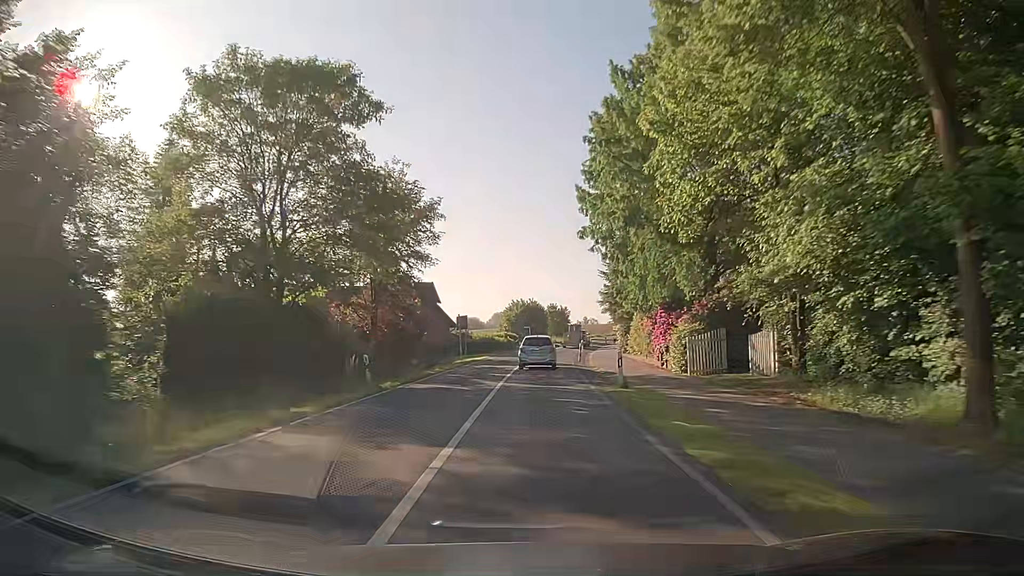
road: secondary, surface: asphalt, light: Day
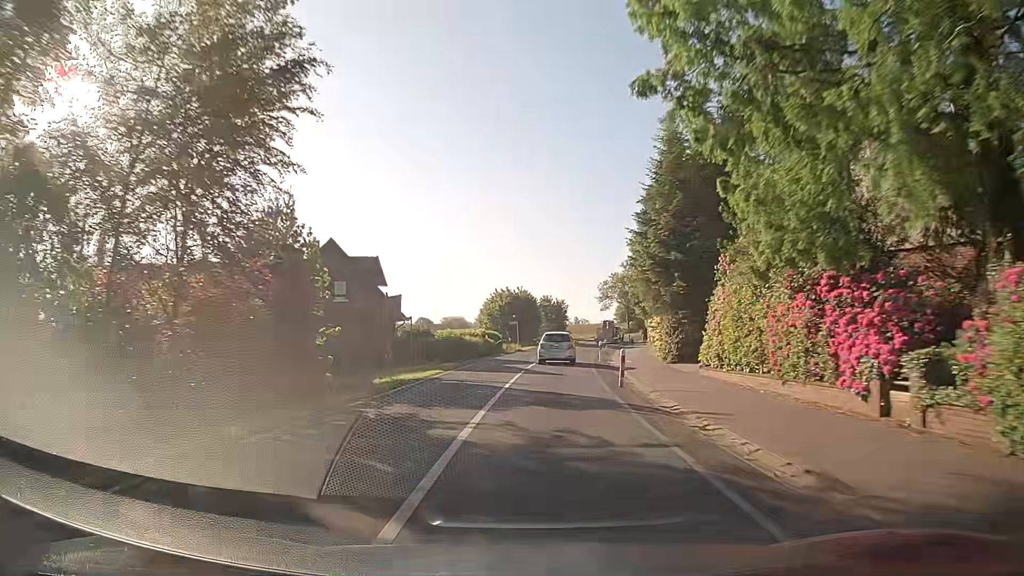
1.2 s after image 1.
(0.0, +21.1) m; +1°
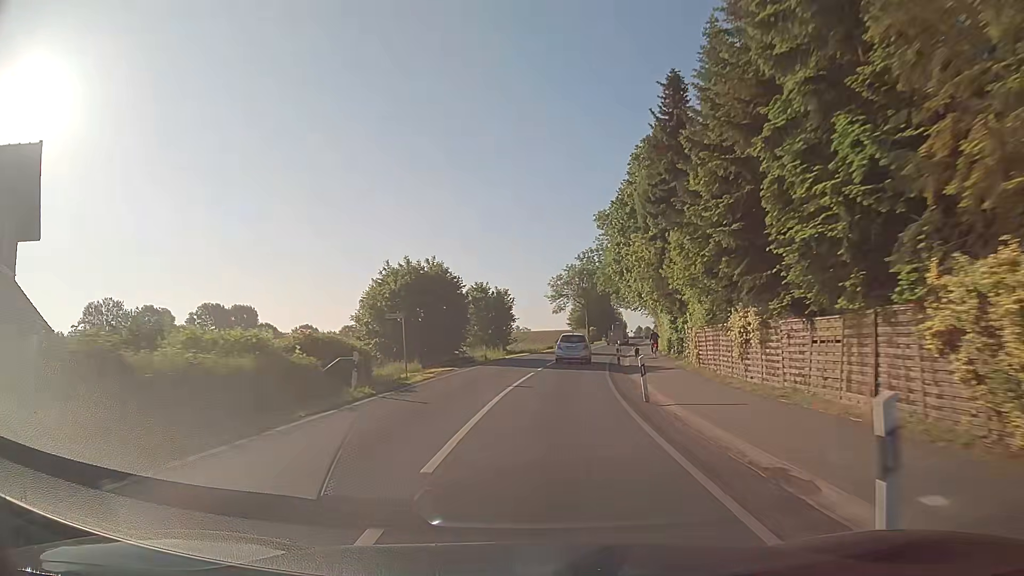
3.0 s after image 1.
(+1.2, +31.7) m; +5°
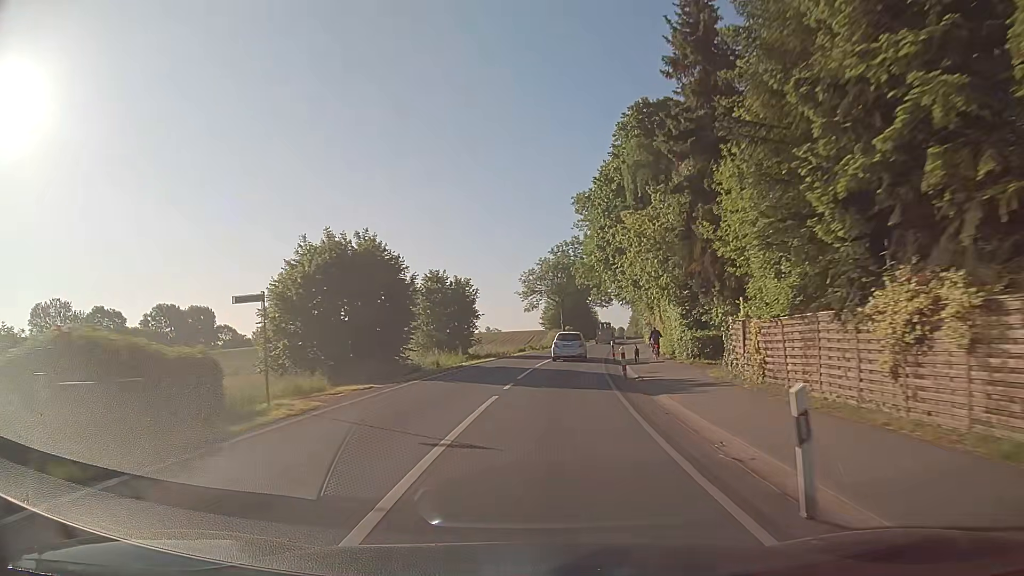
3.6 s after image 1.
(+0.2, +10.6) m; +3°
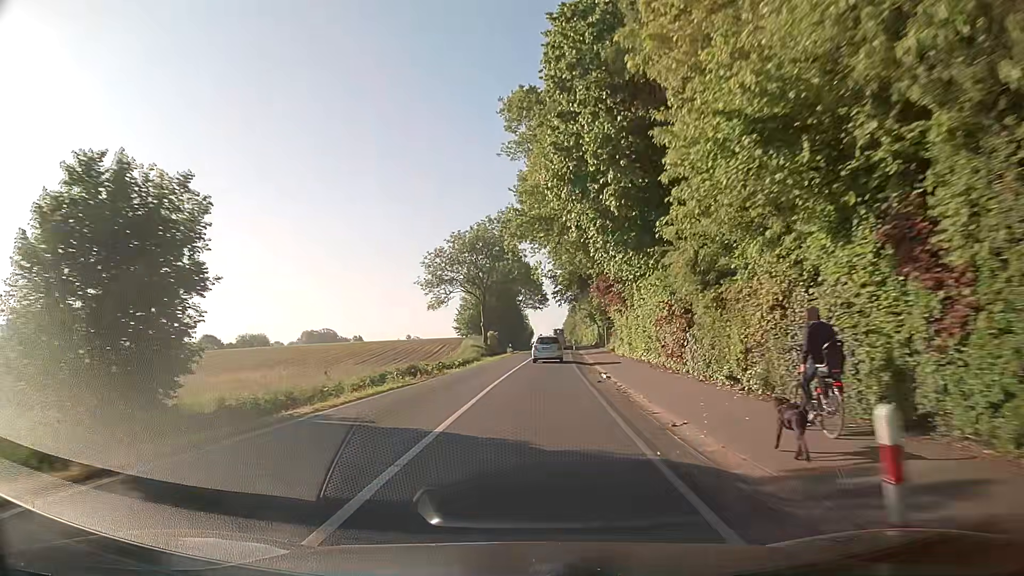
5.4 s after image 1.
(+2.1, +32.1) m; +7°
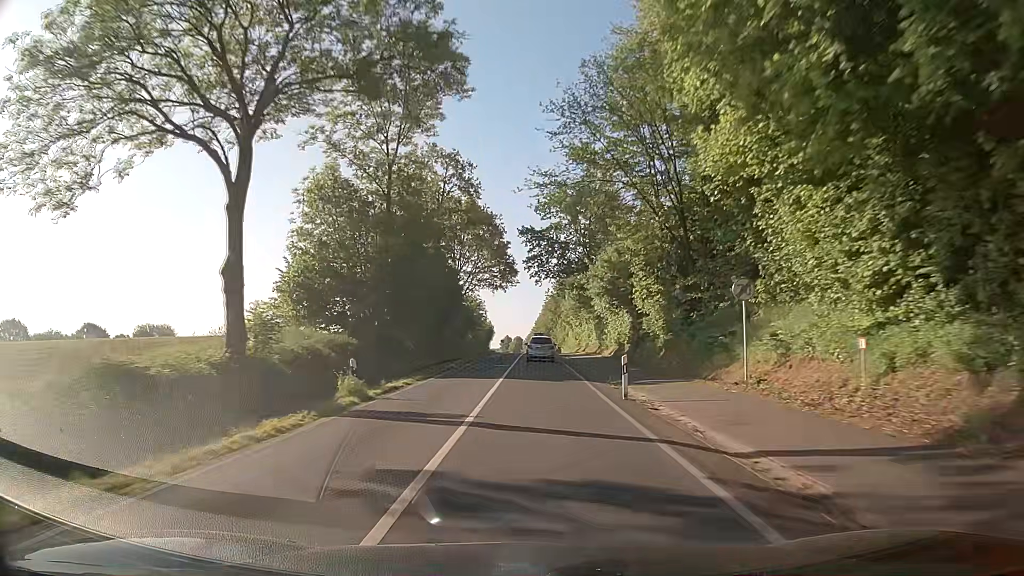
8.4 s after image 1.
(+1.7, +55.7) m; +3°
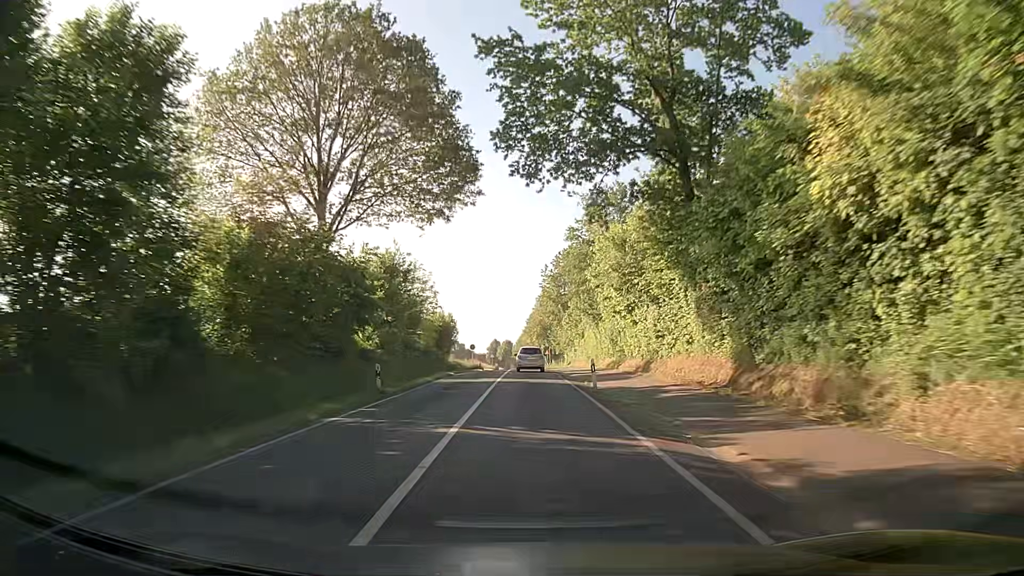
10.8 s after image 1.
(+0.3, +46.6) m; +1°
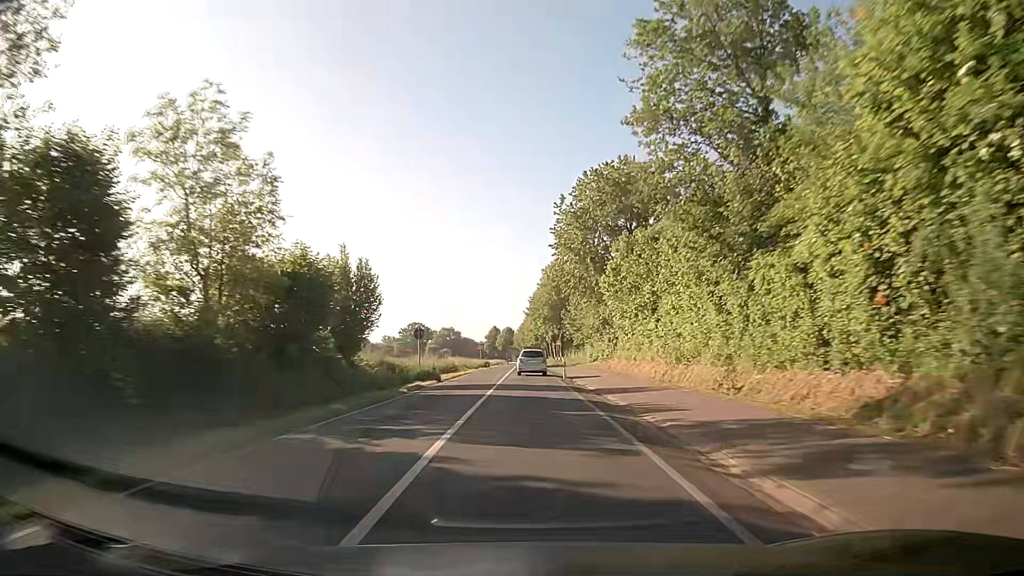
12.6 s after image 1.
(-0.1, +36.6) m; -1°
(0, +10) (0, +20) (0, +30) (0, +40) (0, +50) (0, +60) (0, +70) (0, +80) (0, +90) (0, +100) m
